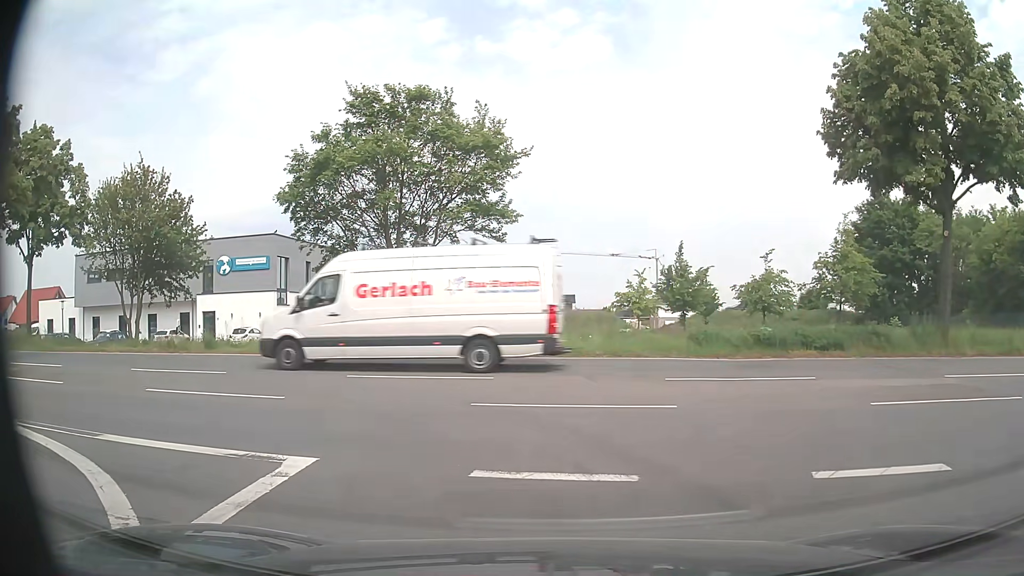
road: residential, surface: asphalt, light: Day
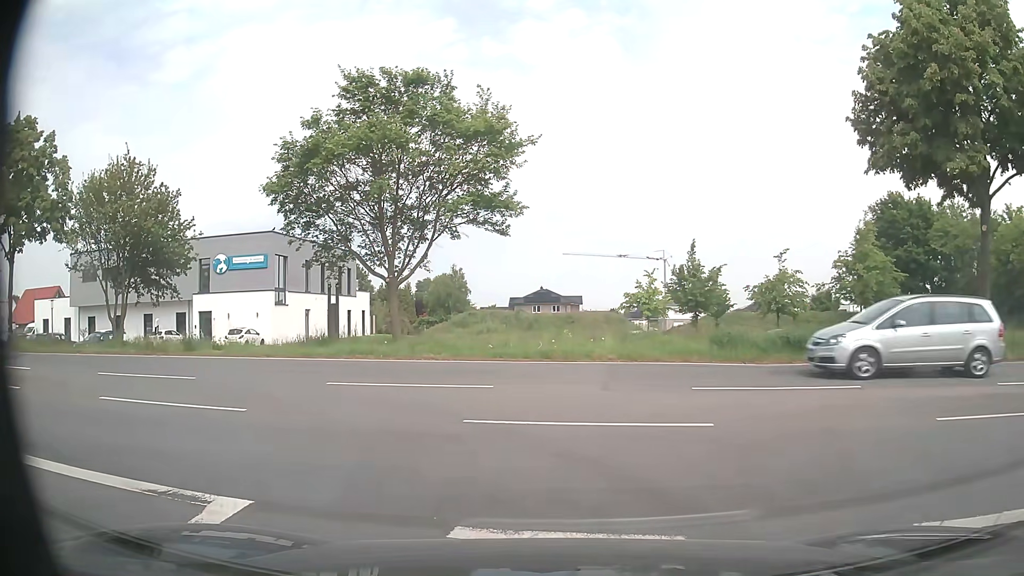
(0.0, +1.7) m; +1°
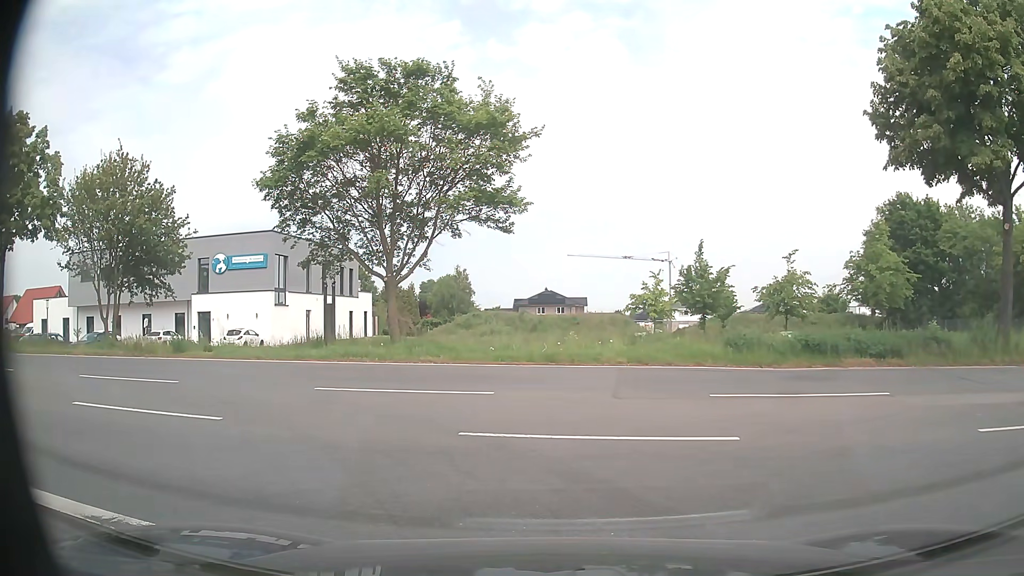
(0.0, +0.9) m; 0°
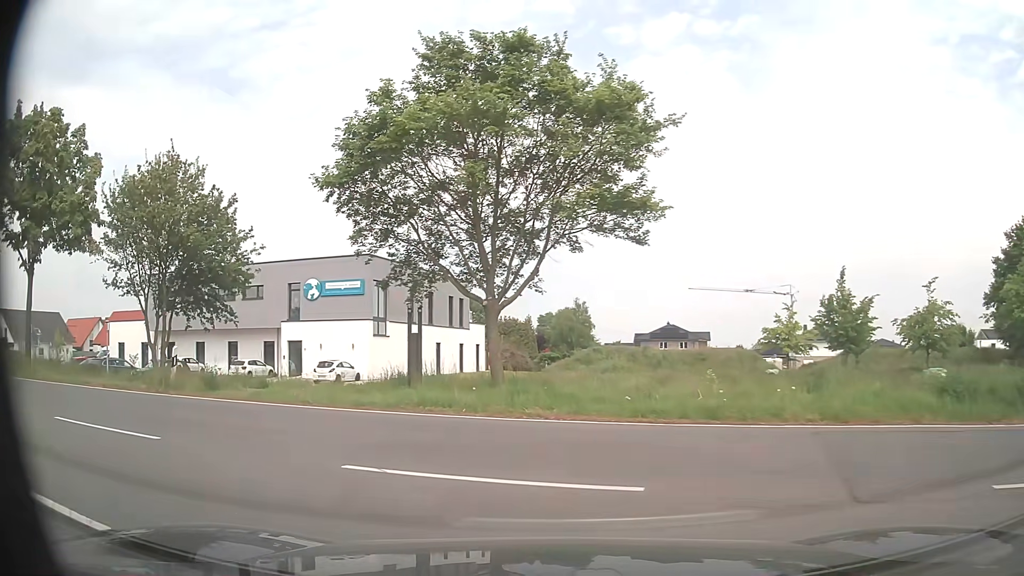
(-0.4, +4.9) m; -10°
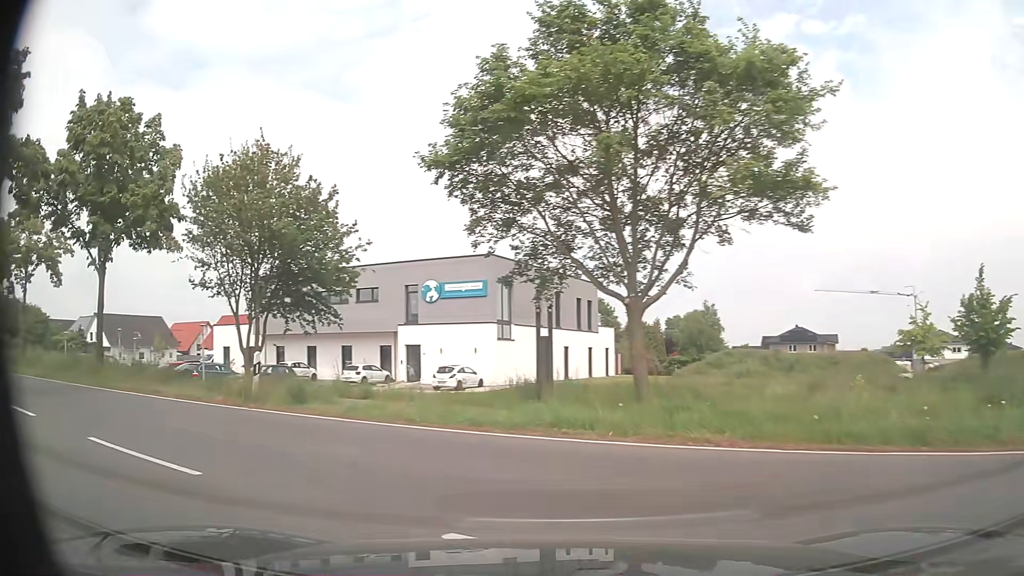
(-0.3, +2.5) m; -11°
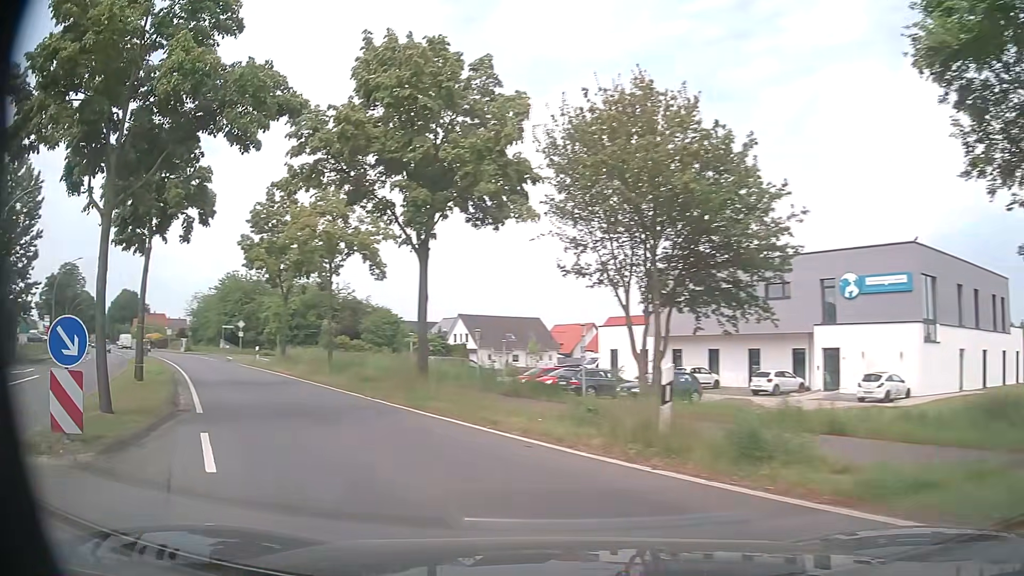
(-1.8, +5.9) m; -33°
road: primary
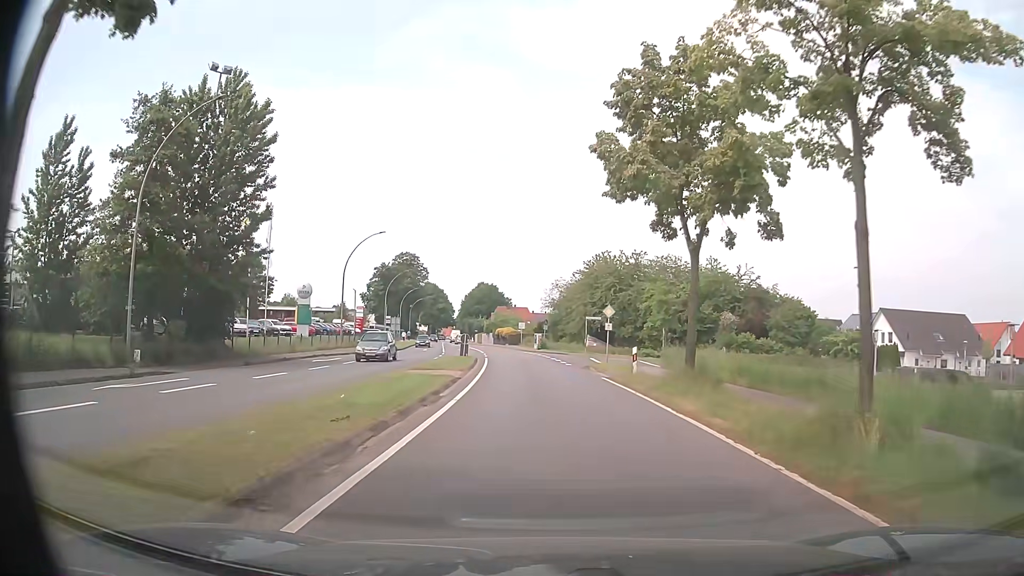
(-6.9, +16.2) m; -35°
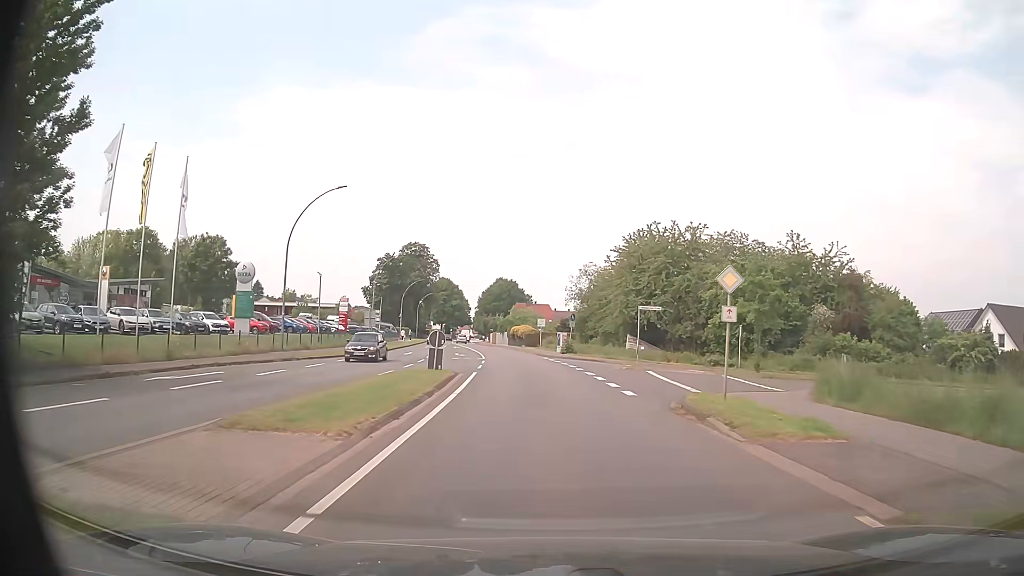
(-0.3, +18.0) m; -2°
(0, +10) (0, +20) (-1, +30) (-2, +40) (-3, +50) (-4, +60) (-6, +70) (-7, +80) (-9, +89) (-11, +99) m
